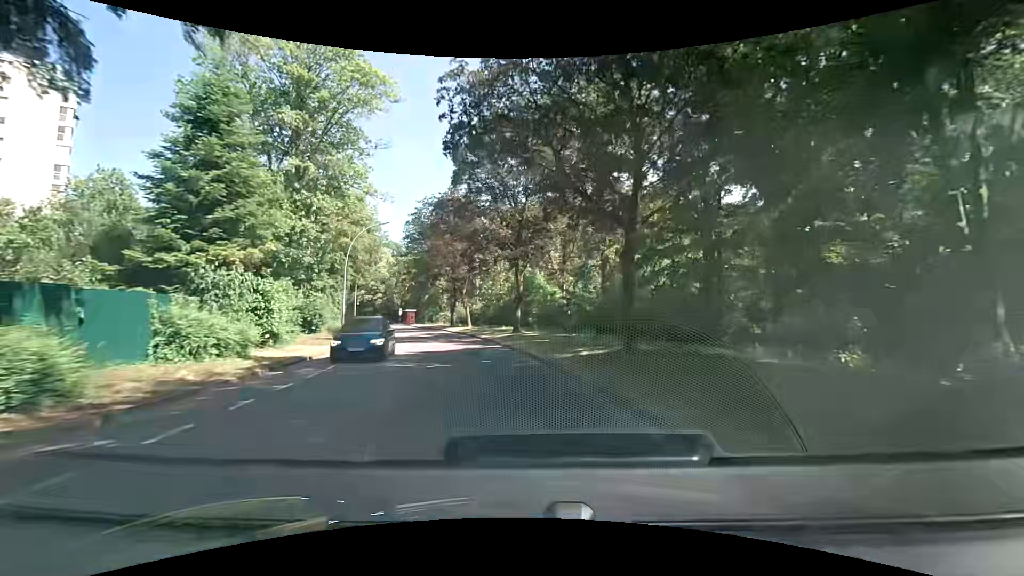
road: tertiary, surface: asphalt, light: Day
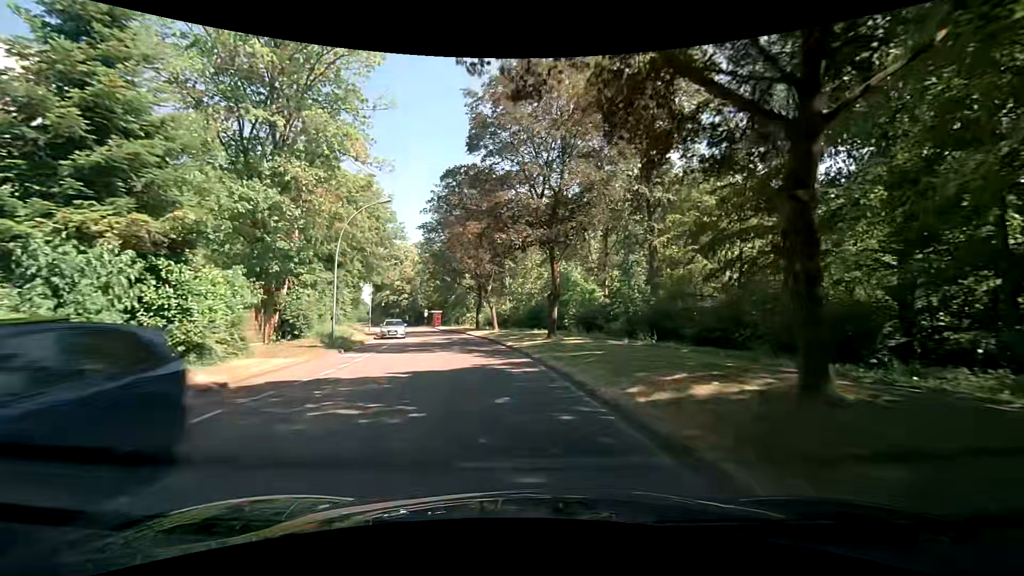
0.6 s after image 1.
(-0.3, +7.2) m; -4°
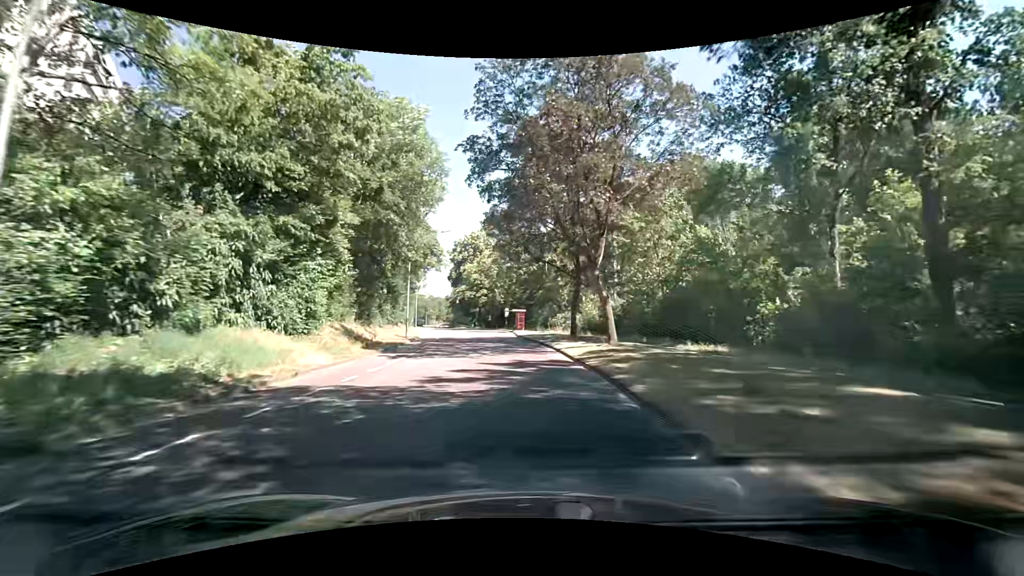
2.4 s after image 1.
(-2.0, +21.1) m; -10°
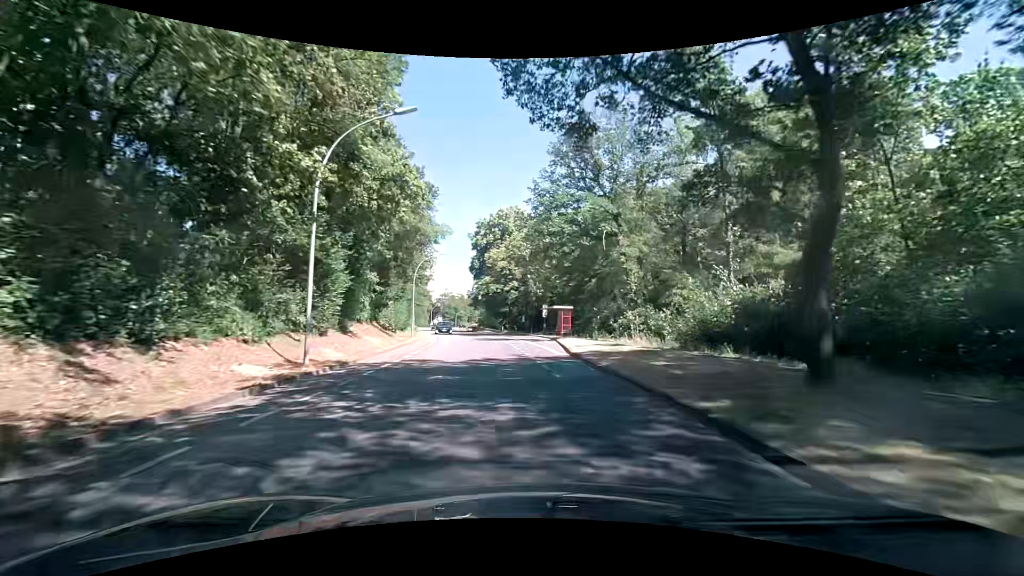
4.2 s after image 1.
(-1.1, +21.5) m; -5°
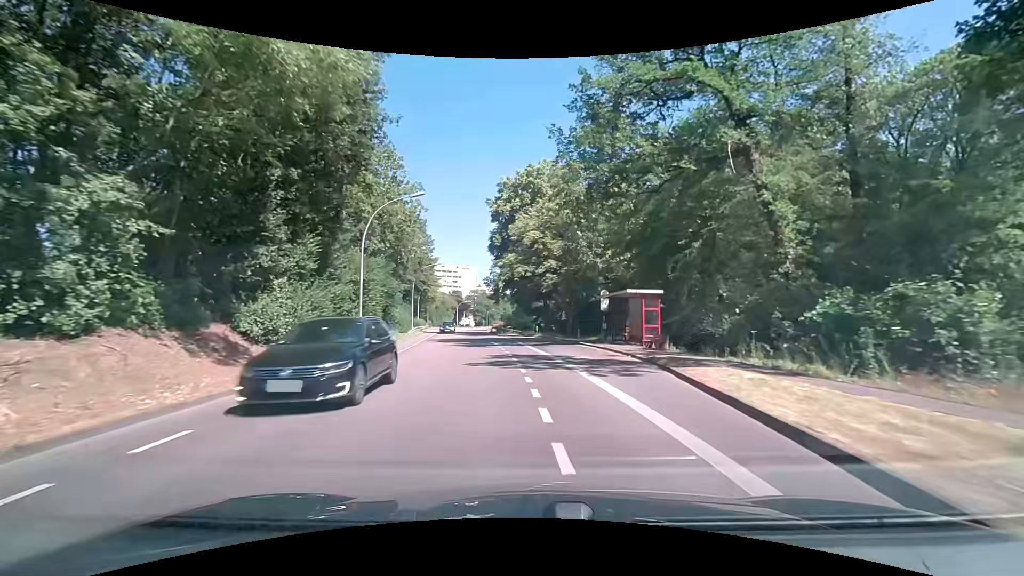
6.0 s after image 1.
(-0.3, +22.0) m; -3°
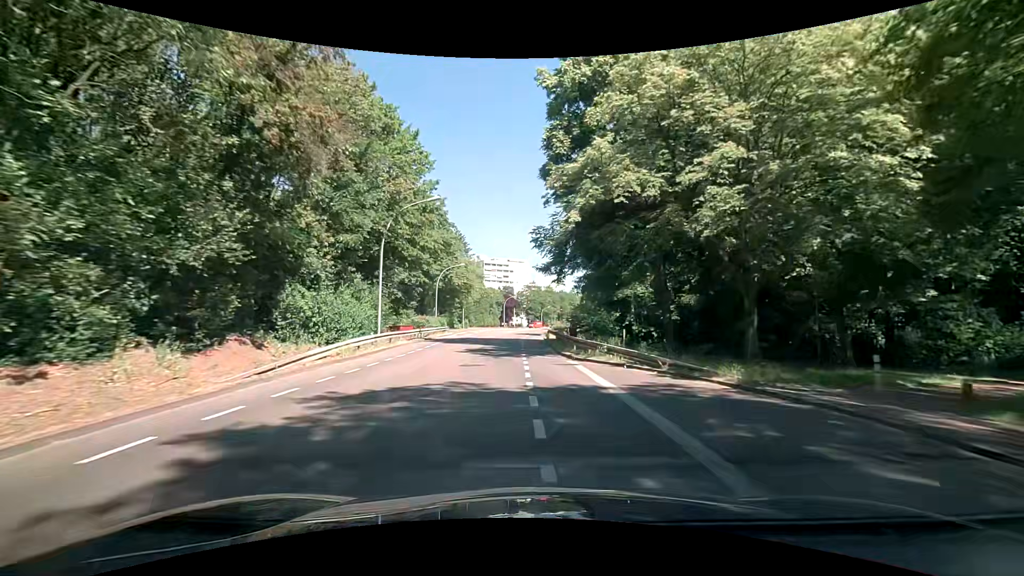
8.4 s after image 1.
(-2.1, +29.7) m; -6°
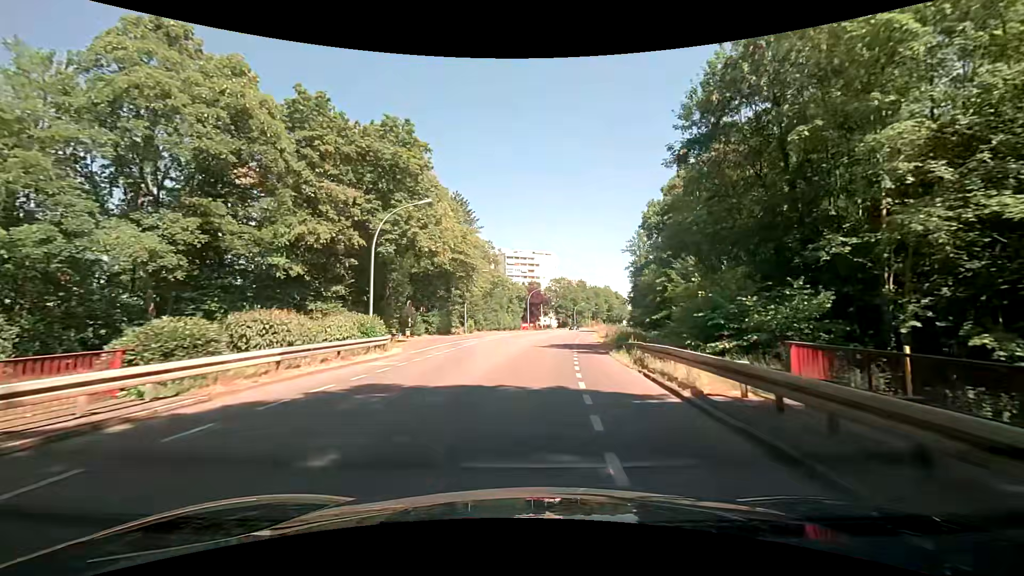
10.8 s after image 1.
(-1.0, +30.5) m; -3°
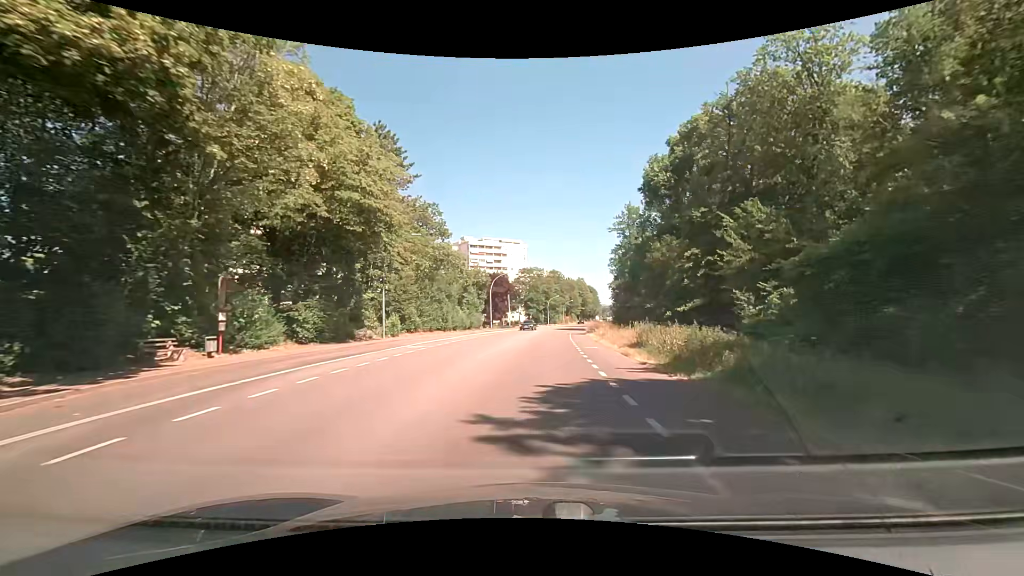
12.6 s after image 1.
(+0.6, +23.3) m; +3°
(0, +10) (+1, +20) (+1, +30) (+2, +40) (+3, +50) (+4, +60) (+5, +70) (+7, +80) (+8, +89) (+10, +99) m
